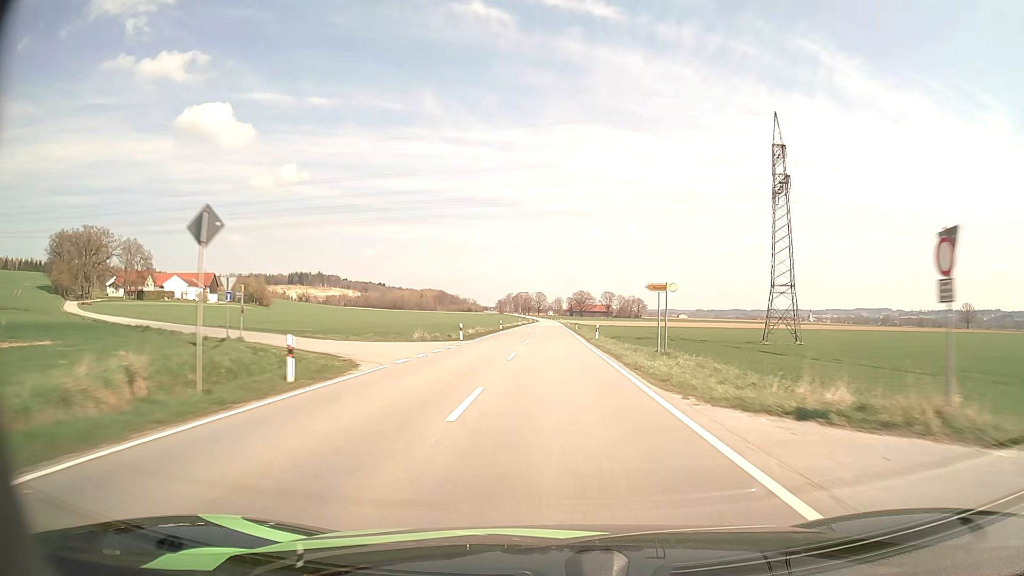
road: tertiary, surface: asphalt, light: Day
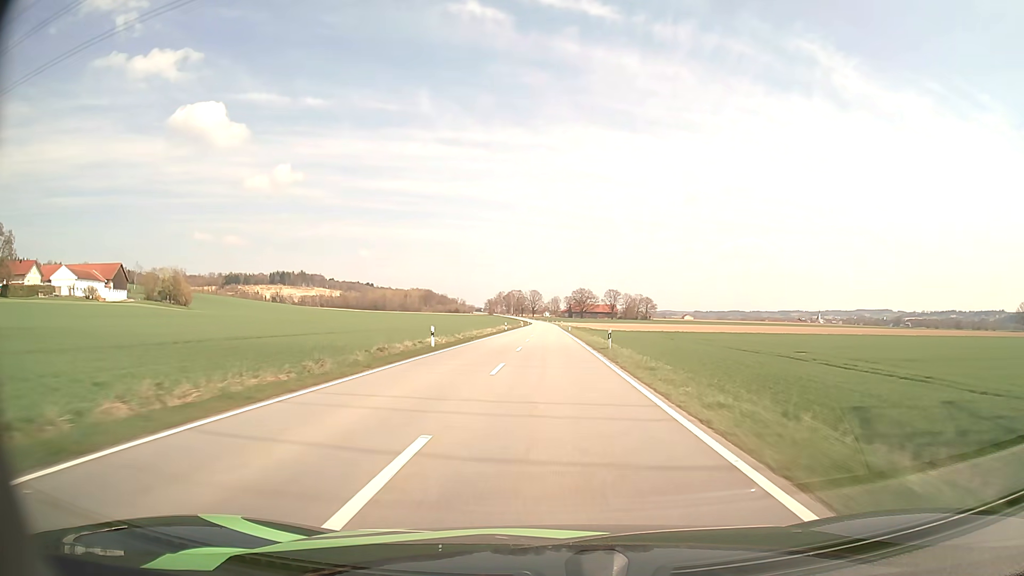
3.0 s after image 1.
(+0.4, +80.2) m; 0°
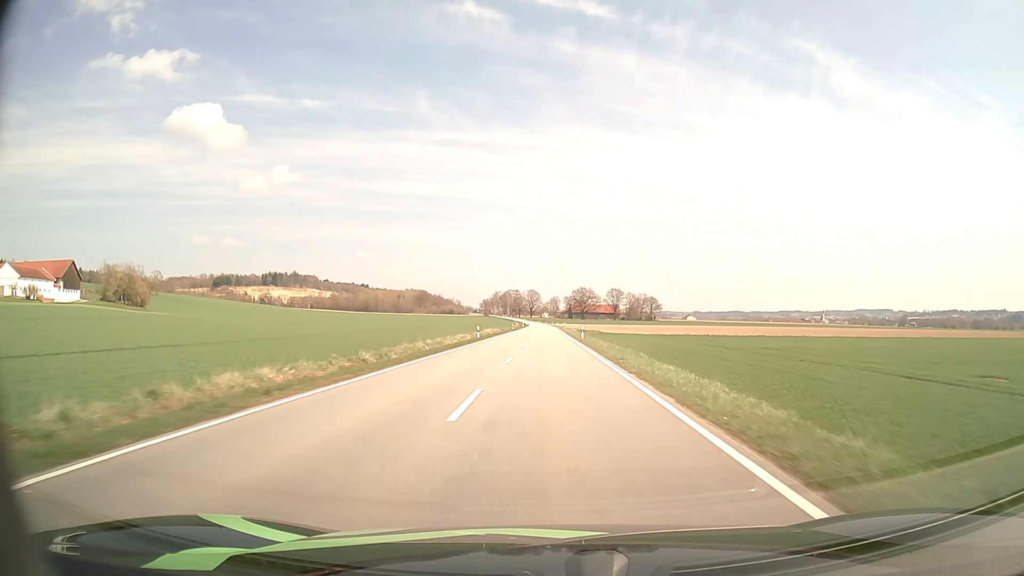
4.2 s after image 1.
(0.0, +32.1) m; 0°
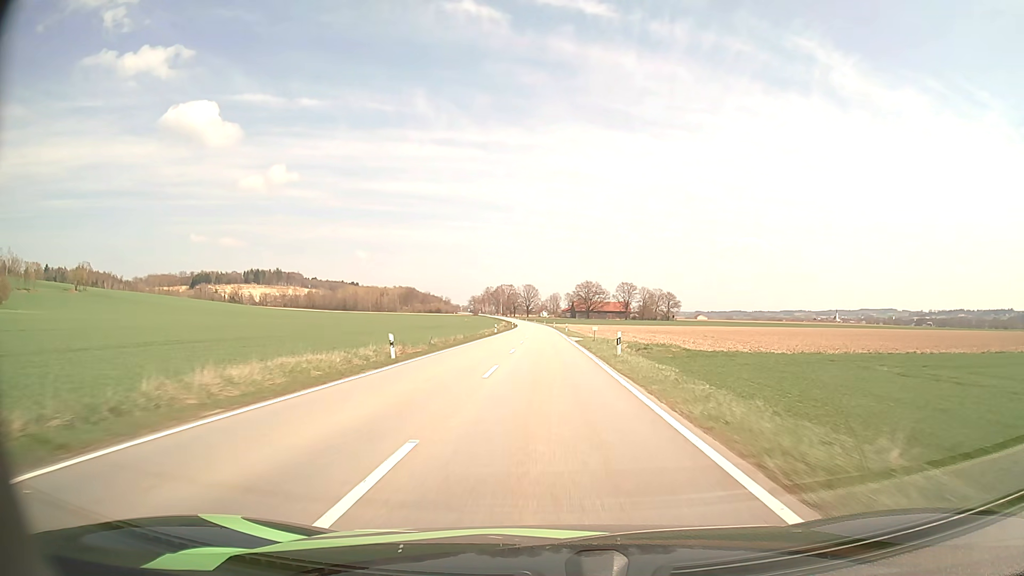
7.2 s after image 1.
(+0.2, +80.2) m; 0°
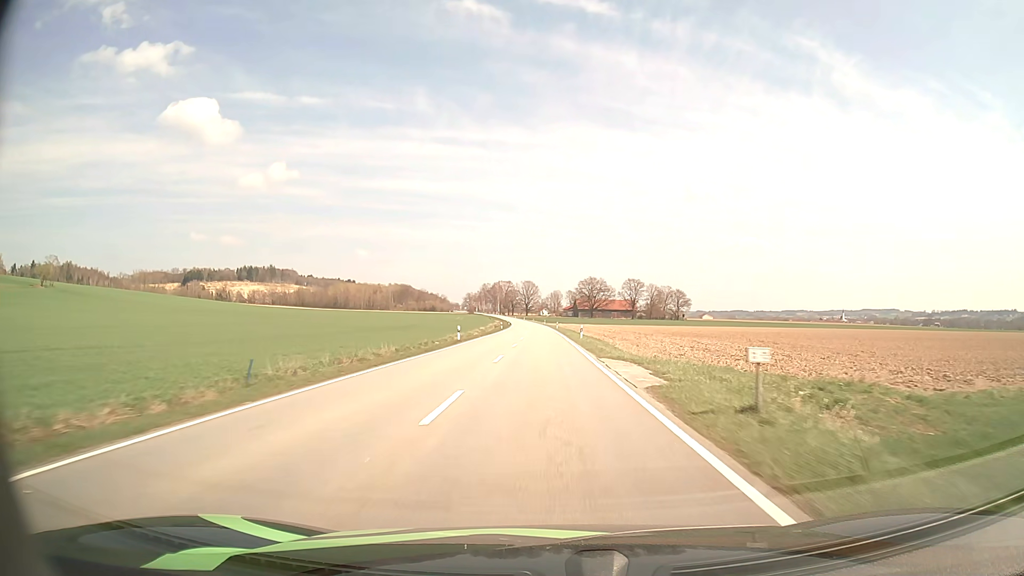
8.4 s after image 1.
(0.0, +32.0) m; 0°
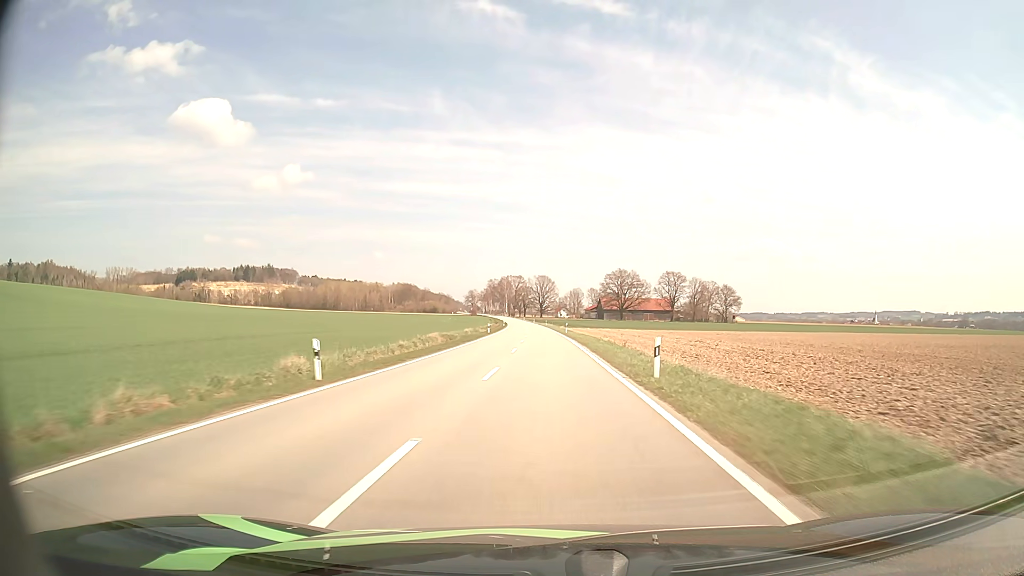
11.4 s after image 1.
(-0.6, +80.0) m; -1°
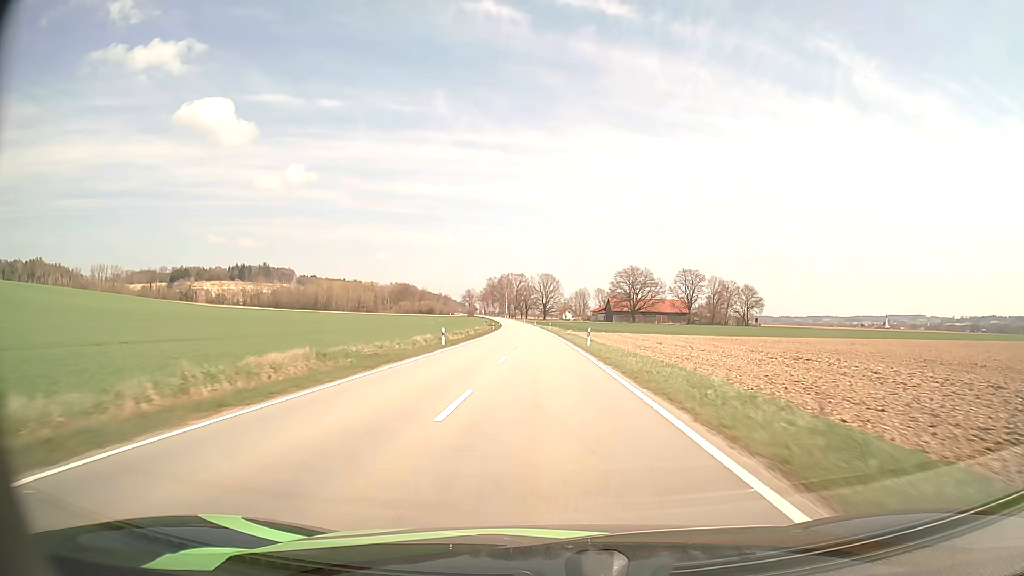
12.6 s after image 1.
(-0.1, +32.0) m; 0°
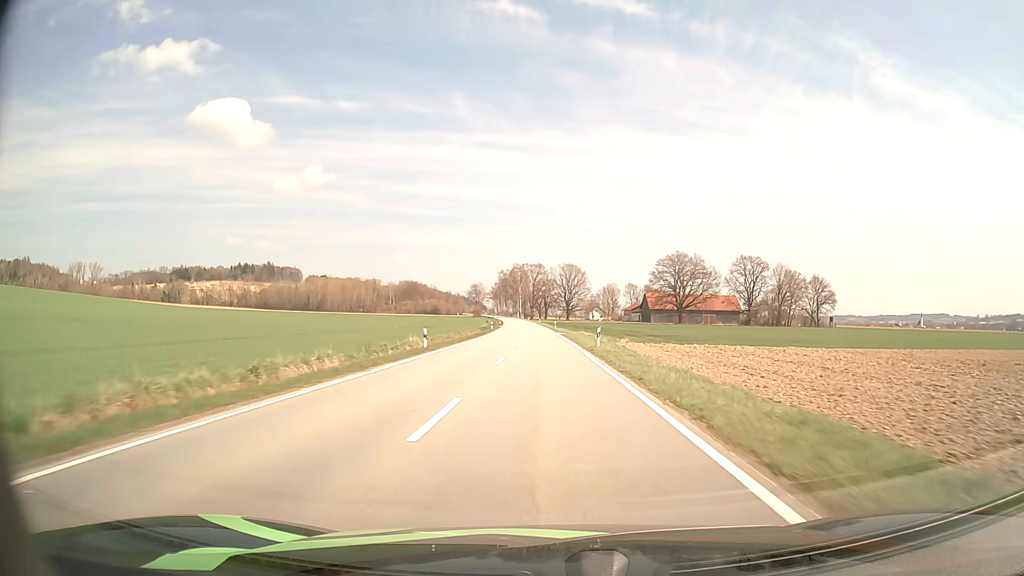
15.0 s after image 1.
(-0.9, +63.4) m; -2°
(0, +10) (0, +20) (0, +30) (0, +40) (-1, +50) (-1, +60) (-1, +70) (-1, +80) (-2, +90) (-2, +100) m
